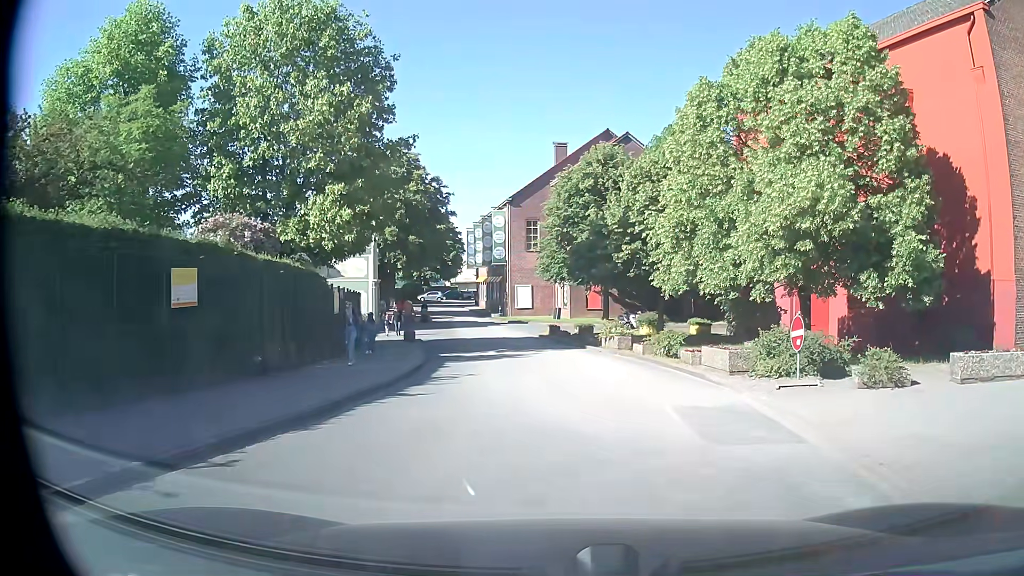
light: Day
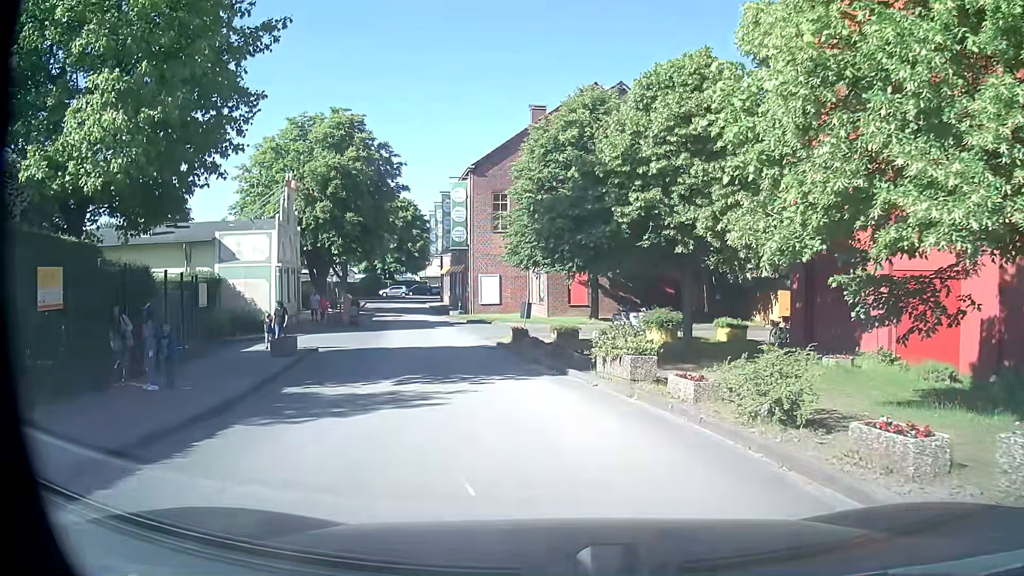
(+0.5, +11.8) m; +1°
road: service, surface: asphalt
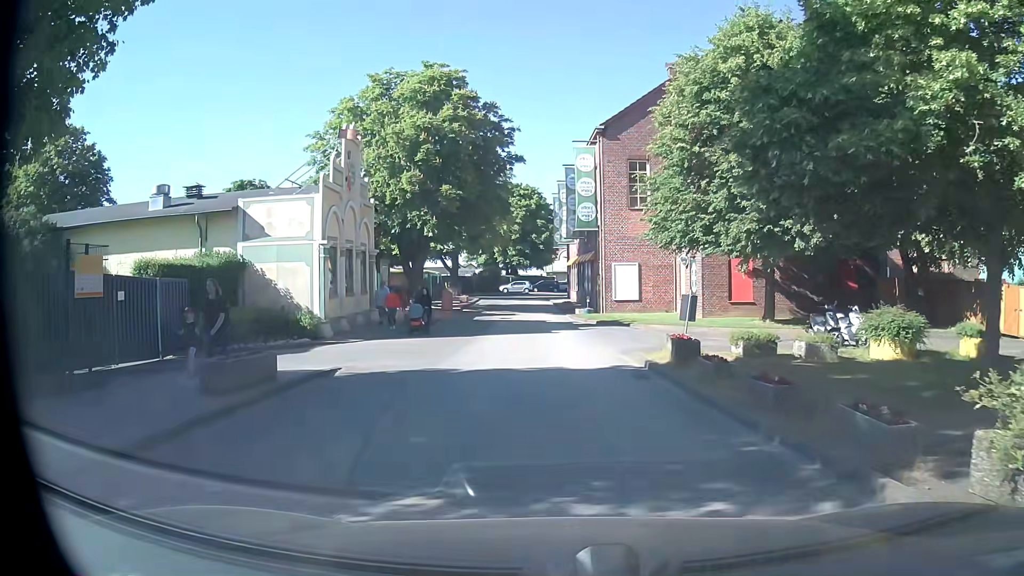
(-0.7, +9.5) m; -10°
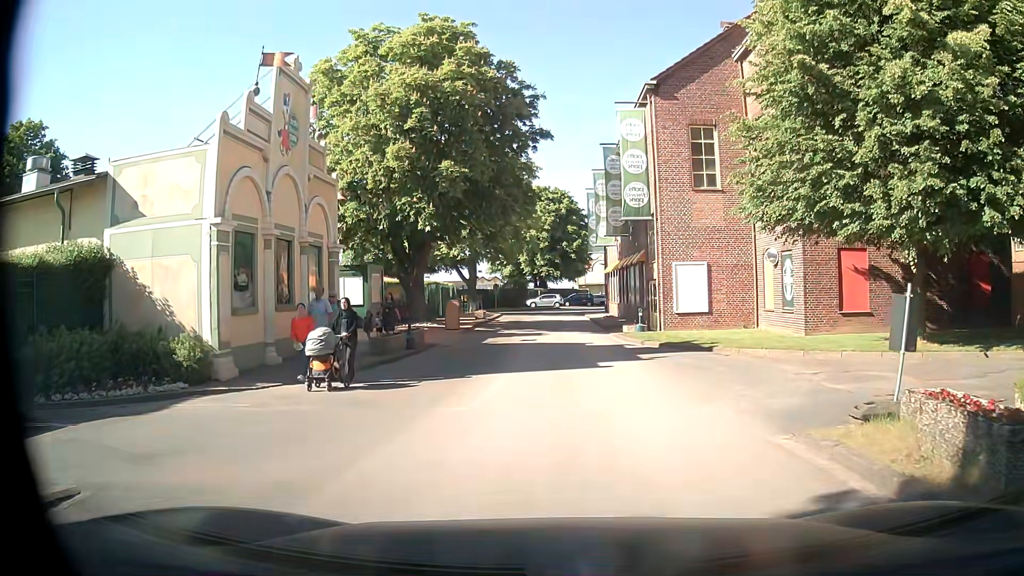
(-0.5, +9.3) m; -2°
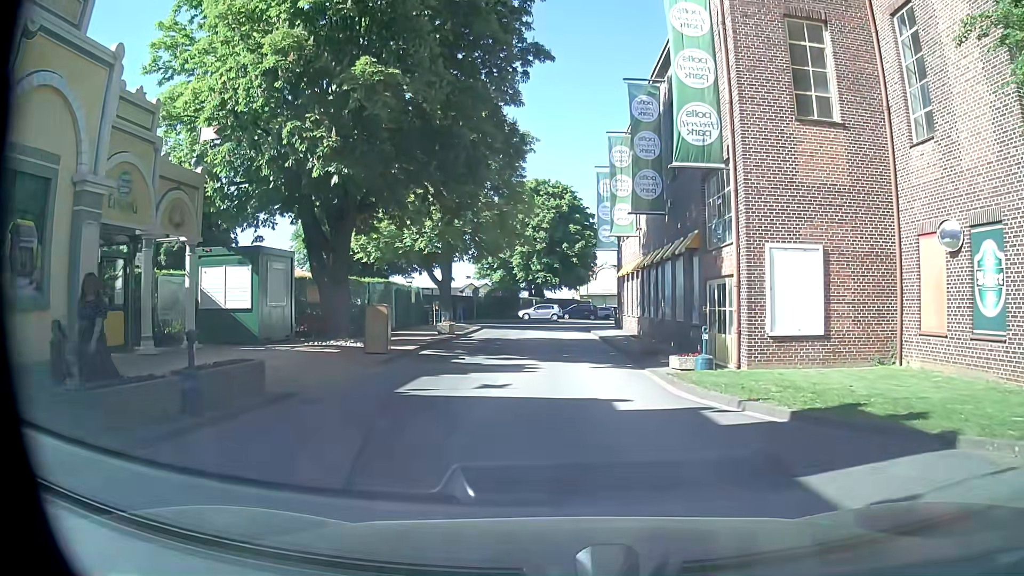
(-0.4, +12.0) m; -2°
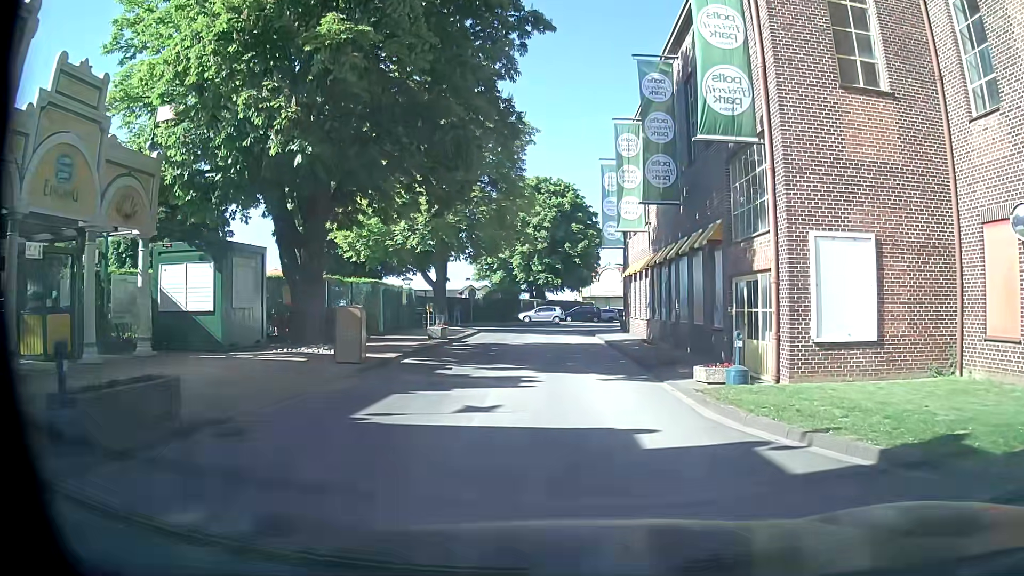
(0.0, +2.6) m; 0°
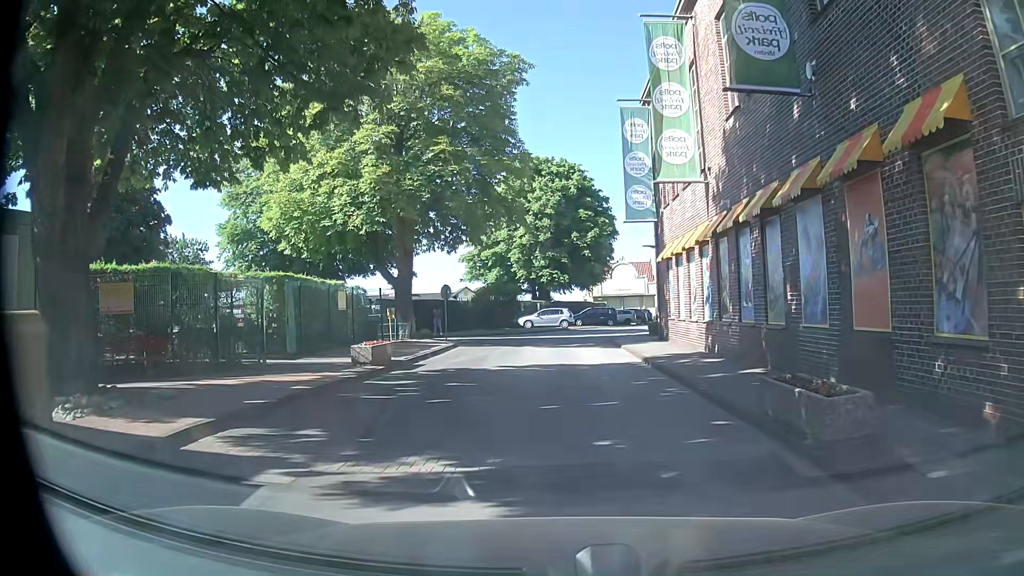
(+0.2, +10.6) m; +2°
